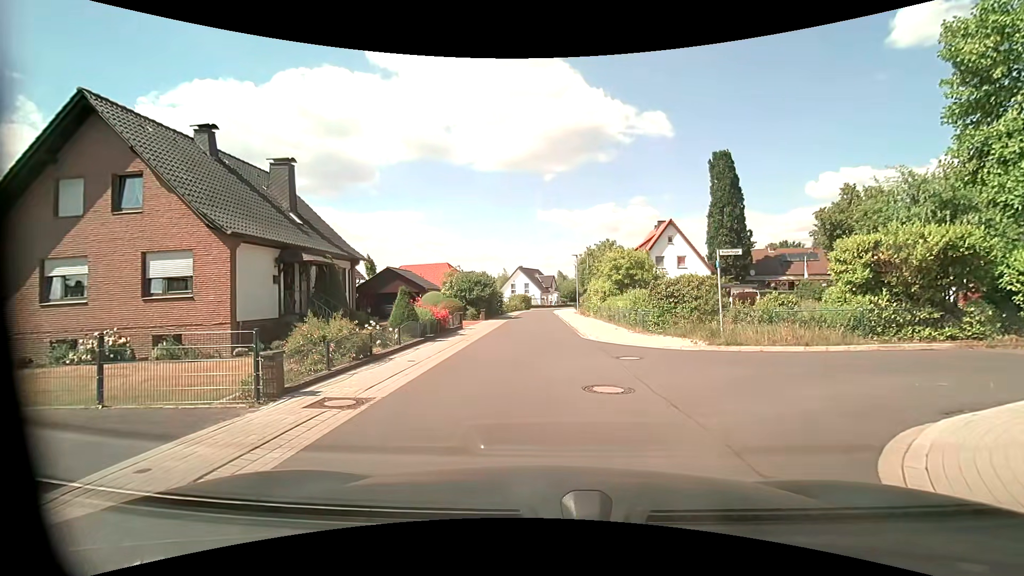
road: residential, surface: asphalt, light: Day
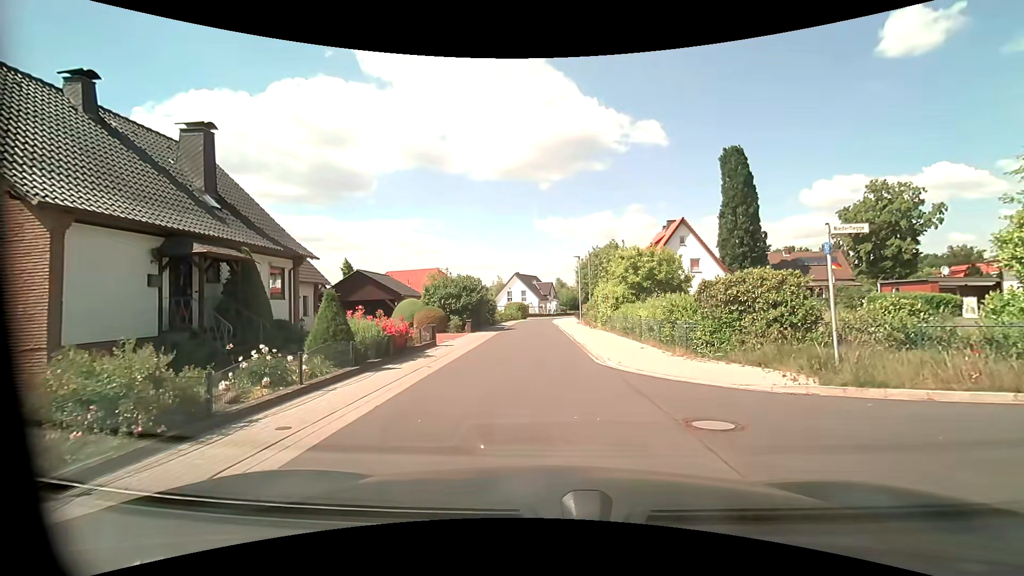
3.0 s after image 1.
(0.0, +6.0) m; -1°
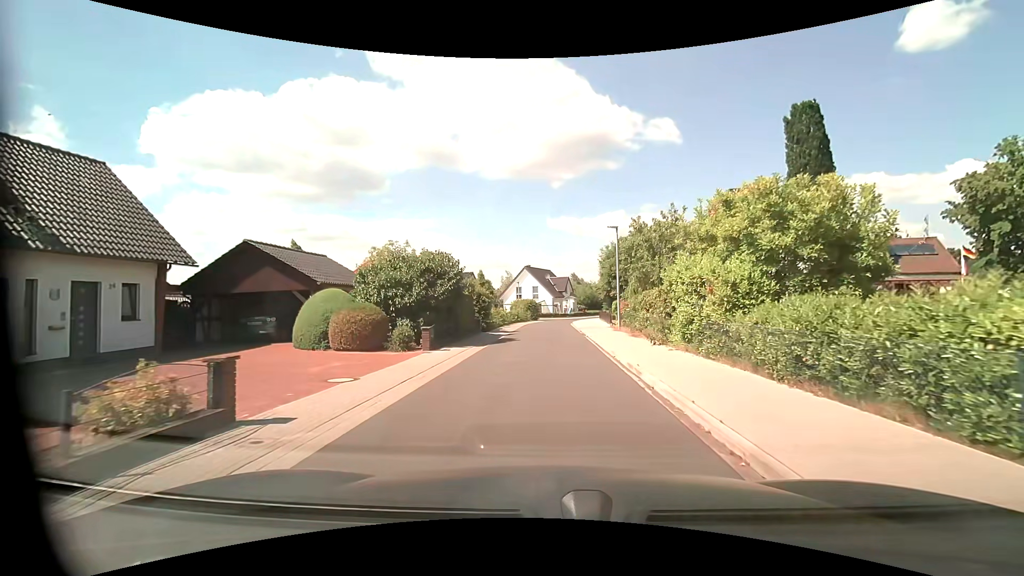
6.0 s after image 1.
(-0.1, +14.0) m; -1°
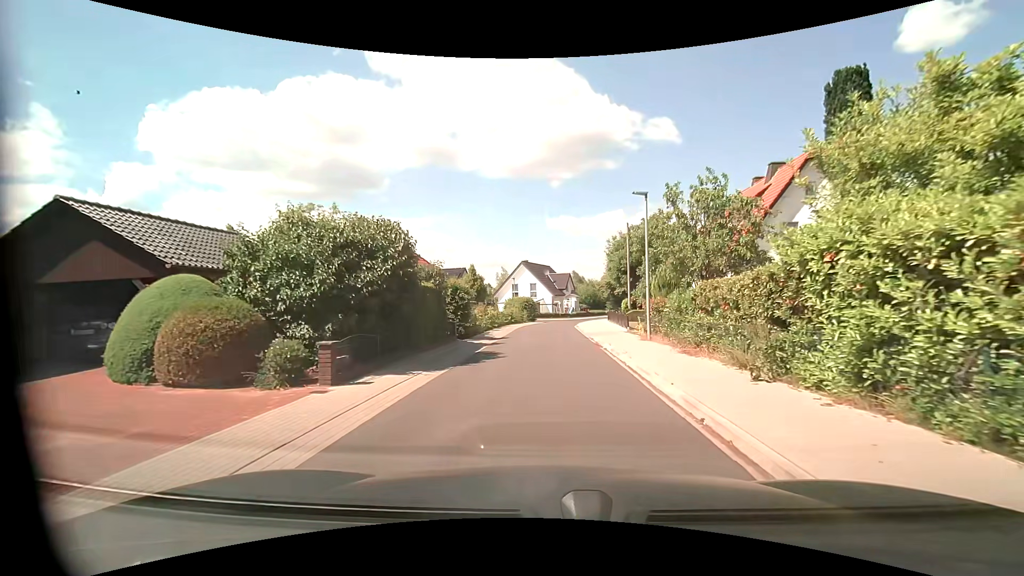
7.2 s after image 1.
(0.0, +7.5) m; 0°
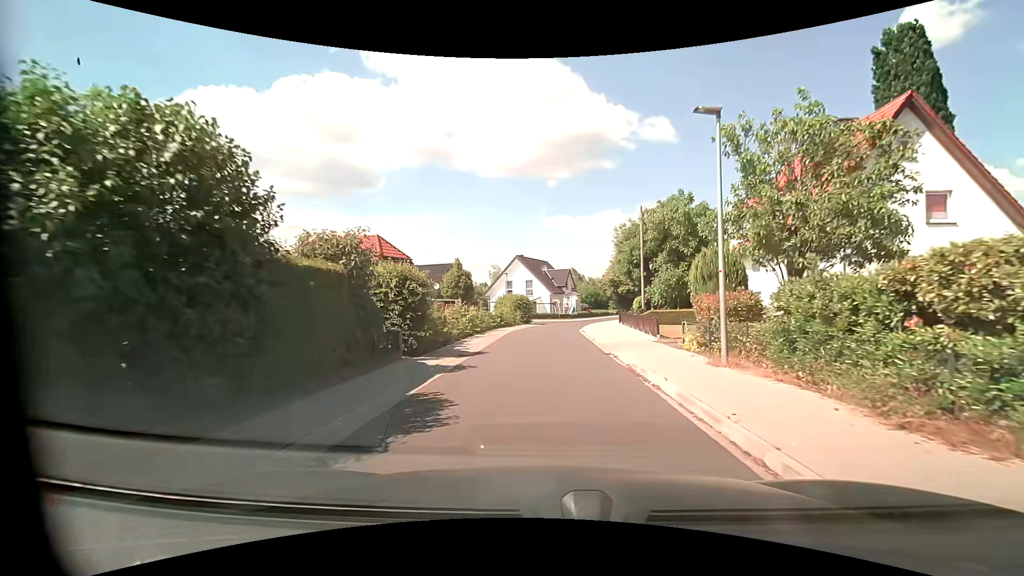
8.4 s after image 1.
(0.0, +7.6) m; 0°
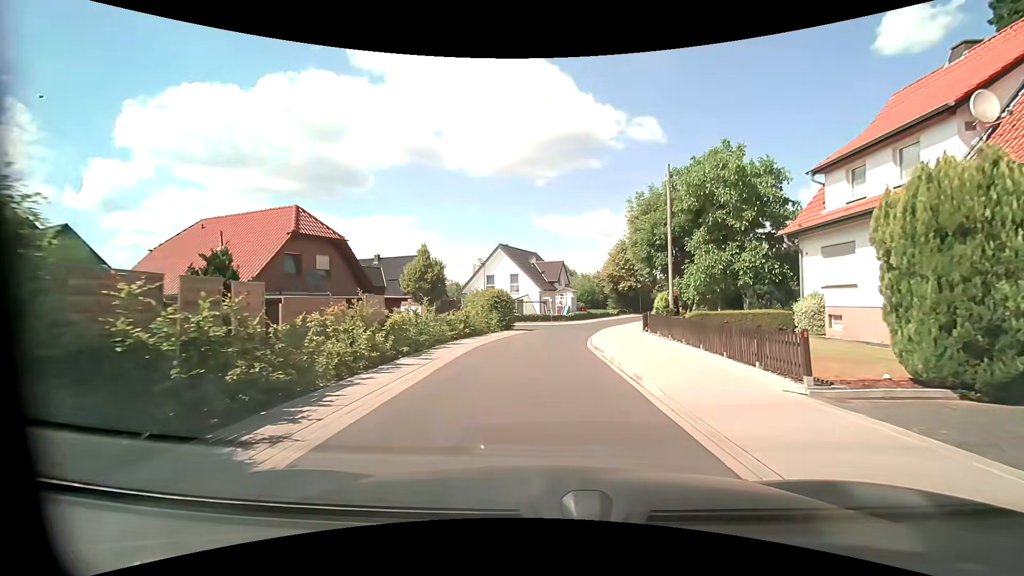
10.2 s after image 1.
(+0.2, +11.5) m; +1°
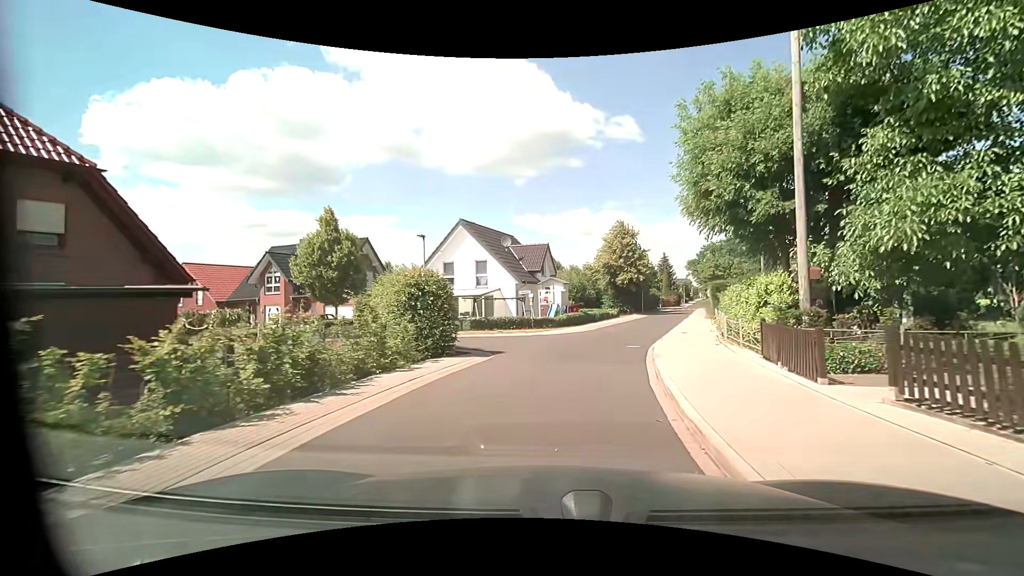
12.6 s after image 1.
(+0.1, +15.3) m; +2°
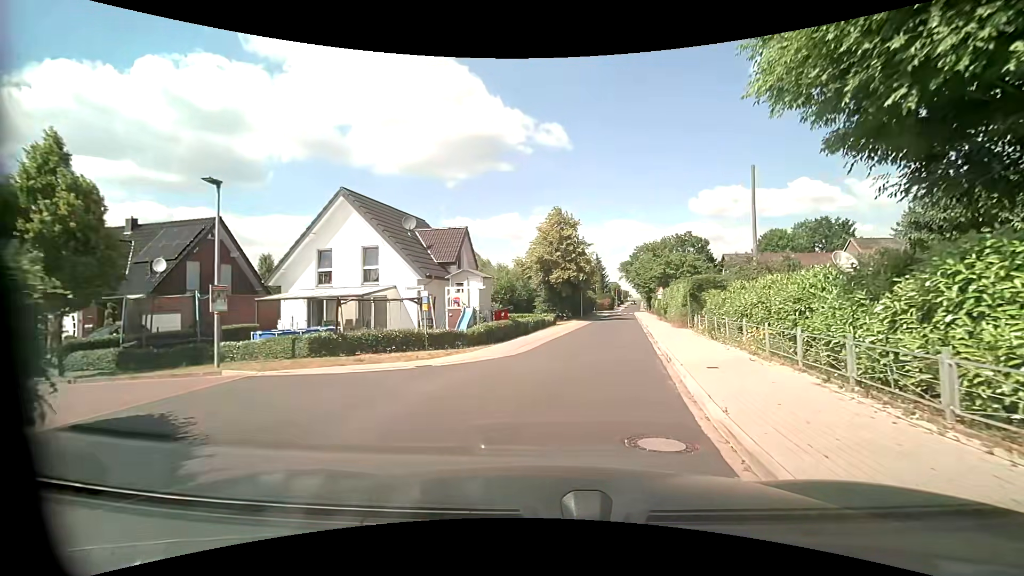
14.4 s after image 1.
(+0.6, +10.9) m; +7°
(+1, +10) (+3, +20) (+4, +30) (+6, +40) (+7, +49) (+9, +59) (+11, +69) (+12, +79) (+14, +89) (+16, +99) m
